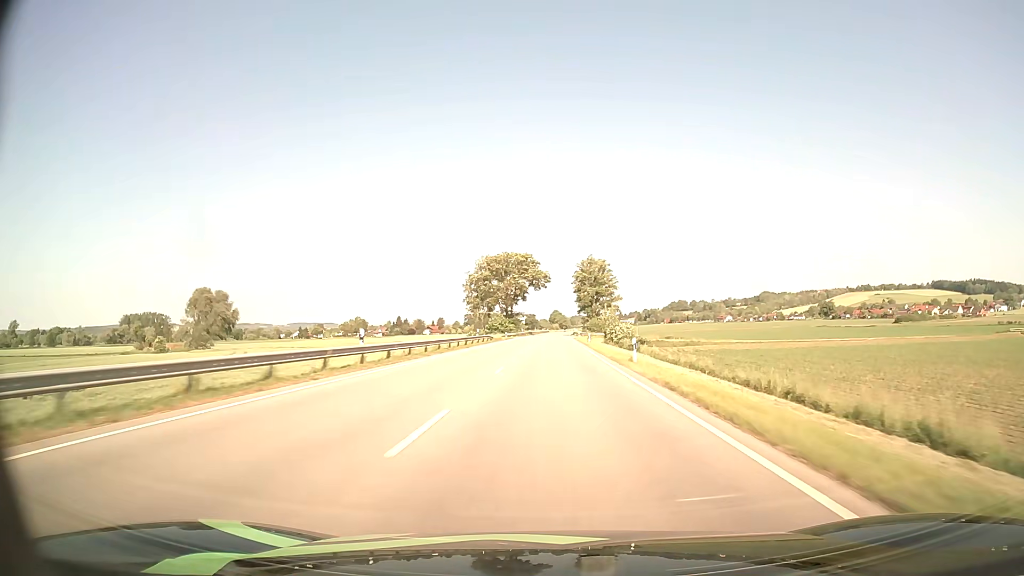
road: primary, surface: asphalt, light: Day
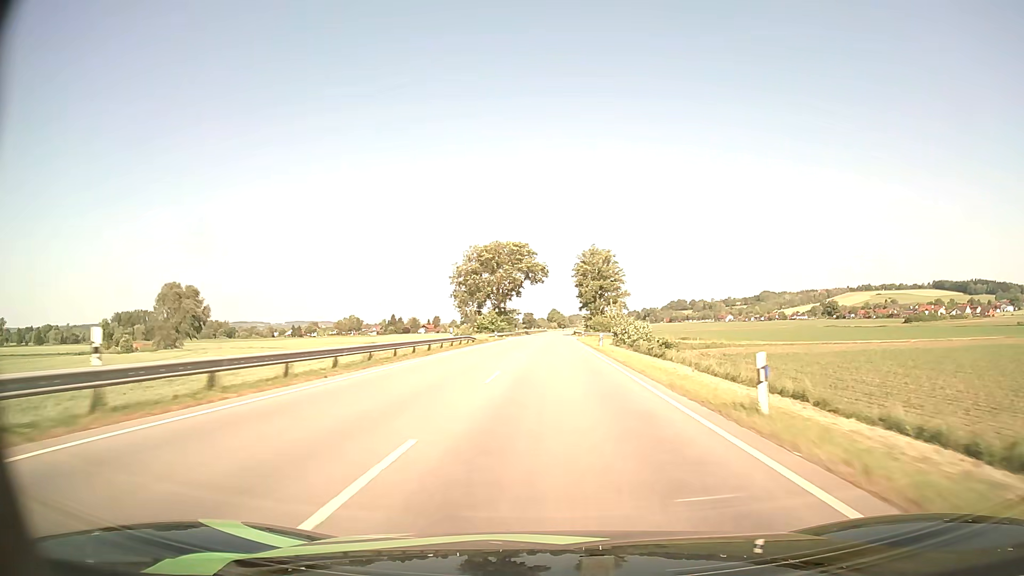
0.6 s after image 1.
(0.0, +15.2) m; 0°
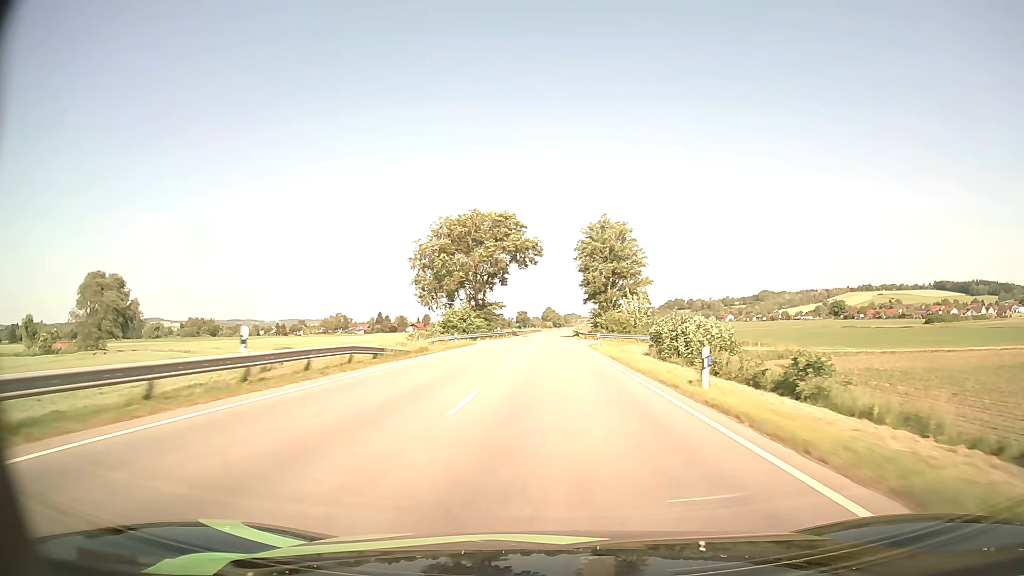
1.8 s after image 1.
(+0.1, +30.5) m; 0°
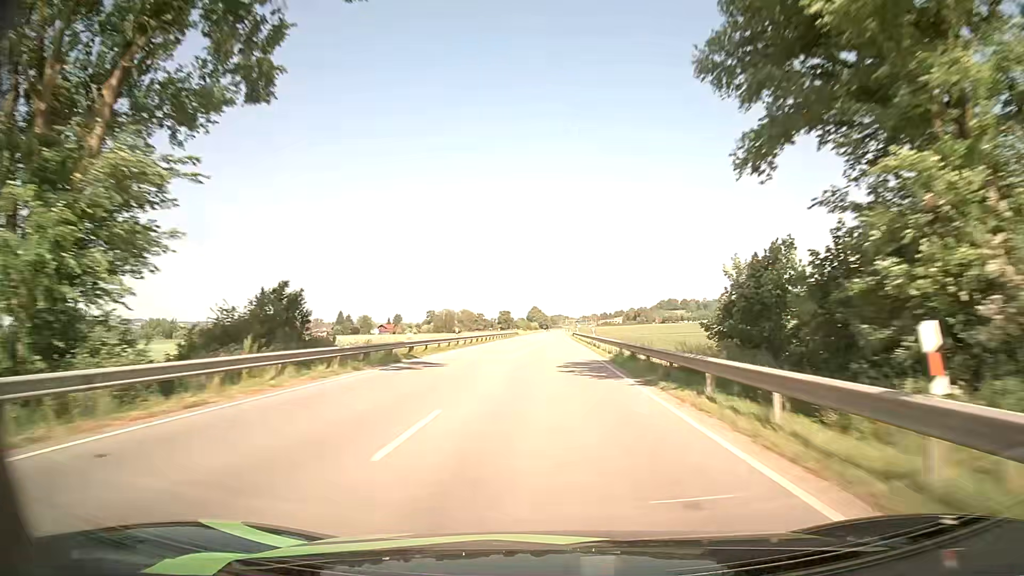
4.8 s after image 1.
(+0.7, +77.1) m; +1°
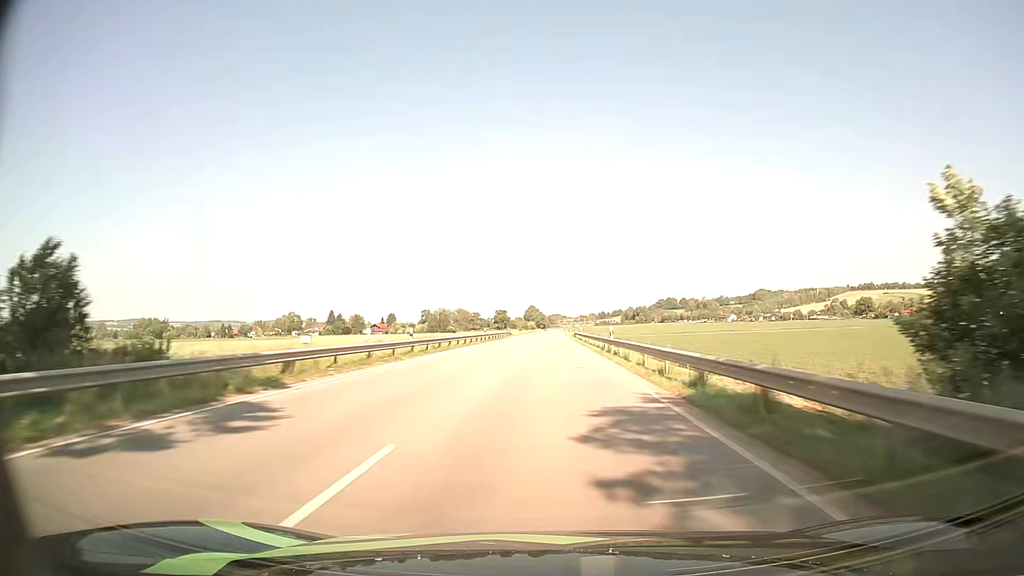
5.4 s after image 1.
(0.0, +15.6) m; 0°
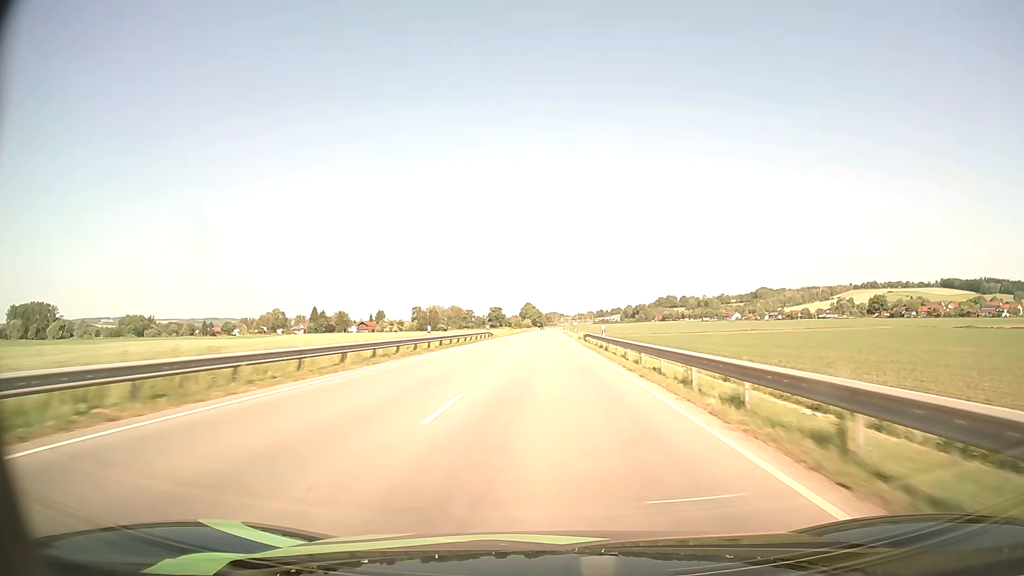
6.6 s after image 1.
(+0.3, +31.2) m; +1°
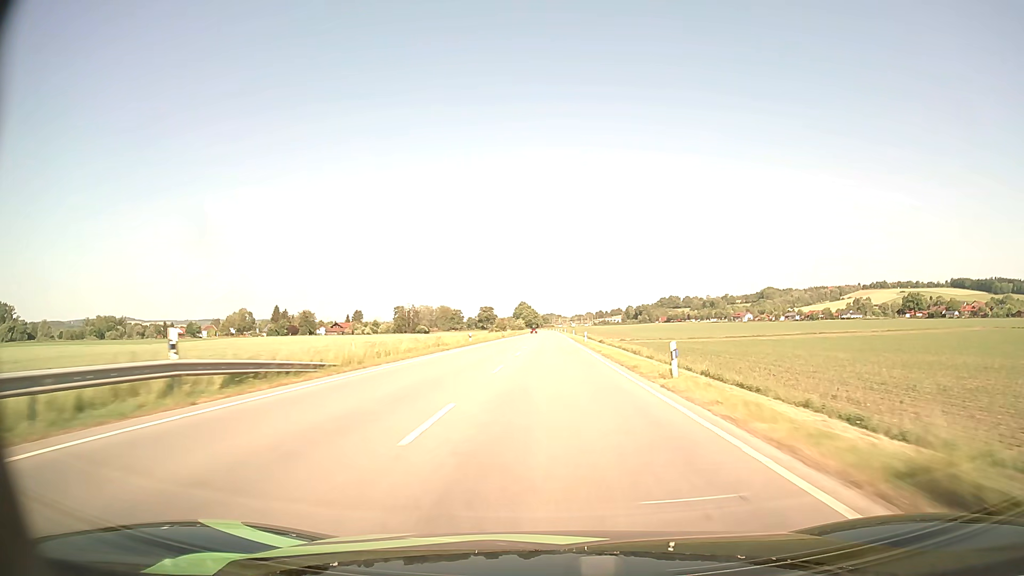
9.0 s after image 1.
(+0.1, +63.0) m; 0°
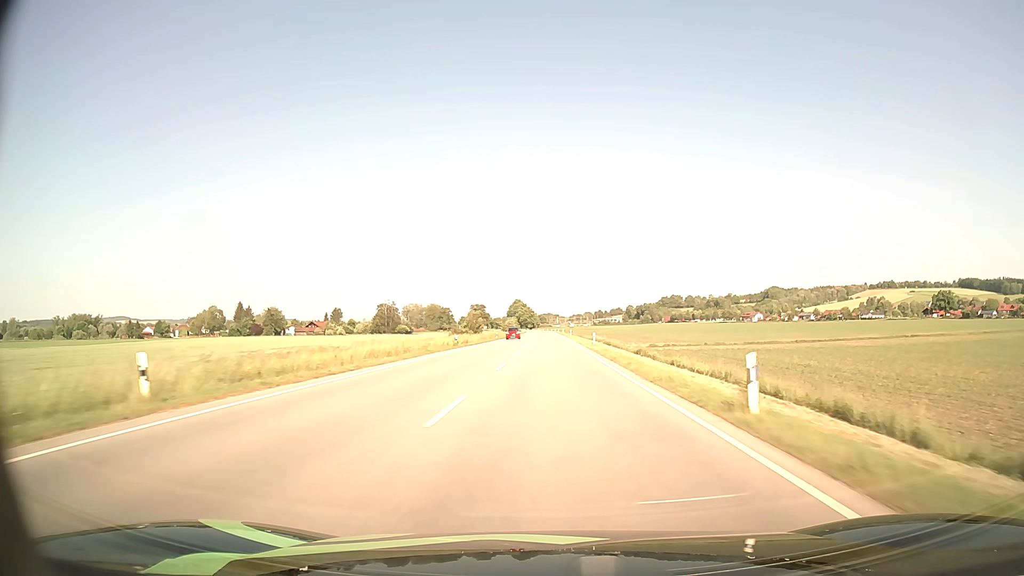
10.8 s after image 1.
(+0.1, +47.6) m; 0°
(0, +10) (0, +20) (0, +30) (0, +40) (0, +50) (0, +60) (0, +70) (0, +80) (0, +90) (0, +100) m
